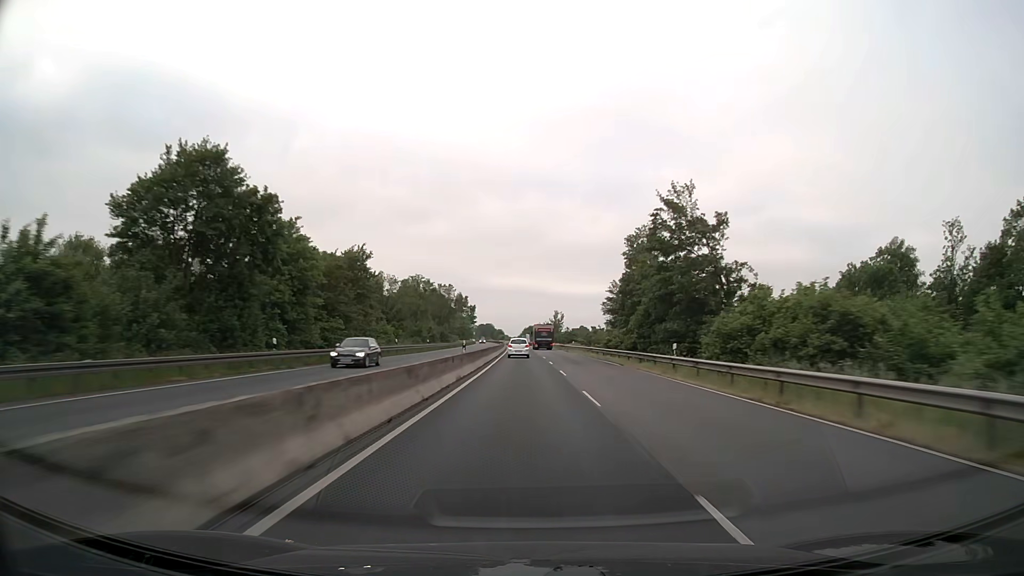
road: trunk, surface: asphalt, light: Day
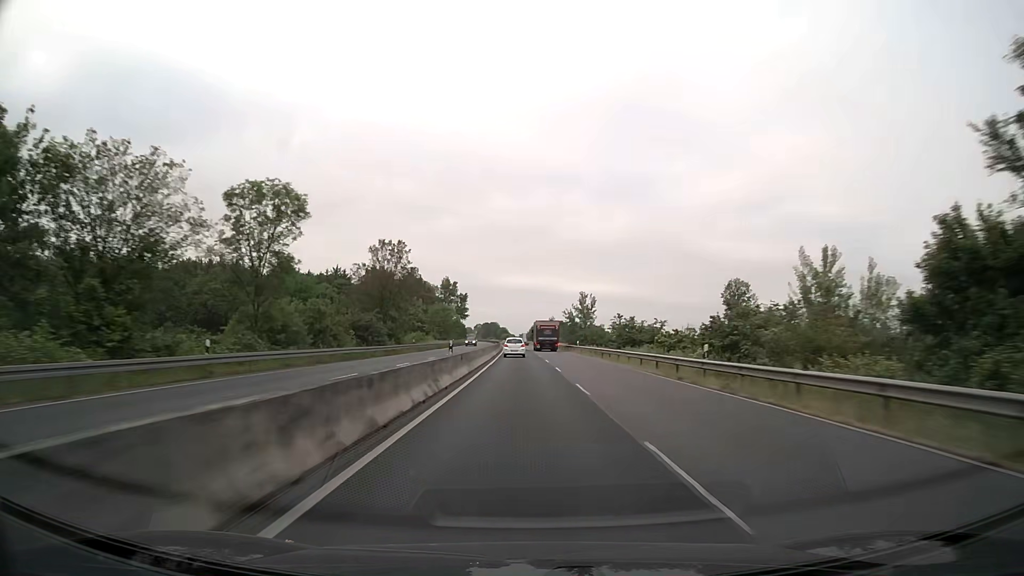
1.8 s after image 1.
(-0.4, +57.0) m; -1°
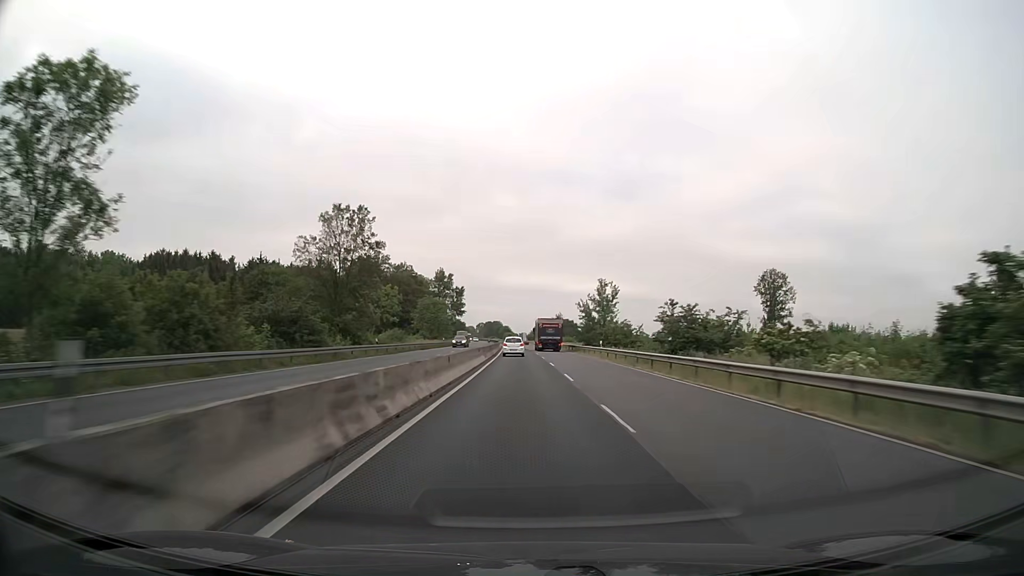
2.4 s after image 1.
(0.0, +19.0) m; 0°
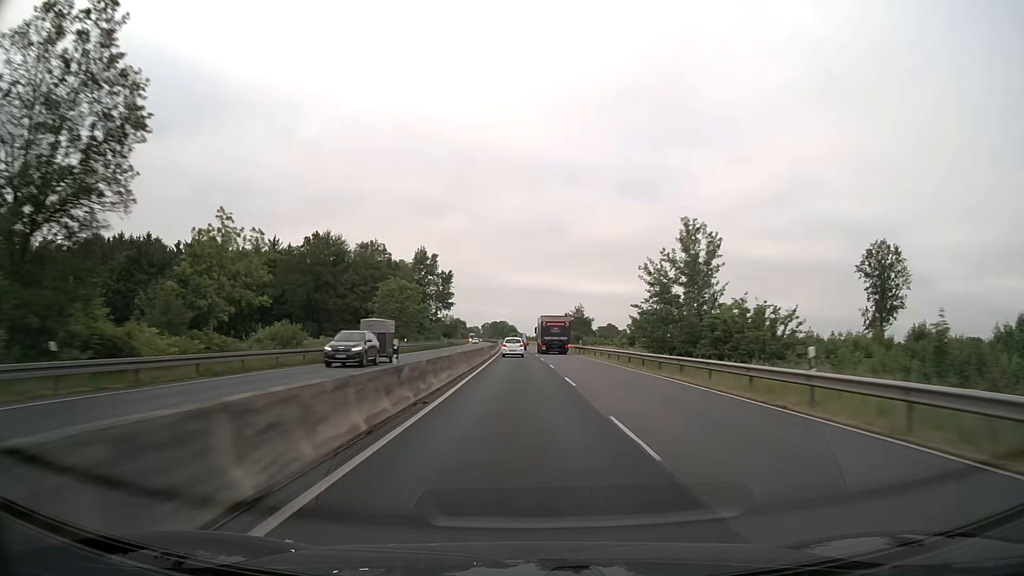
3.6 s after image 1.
(-0.3, +38.0) m; -1°
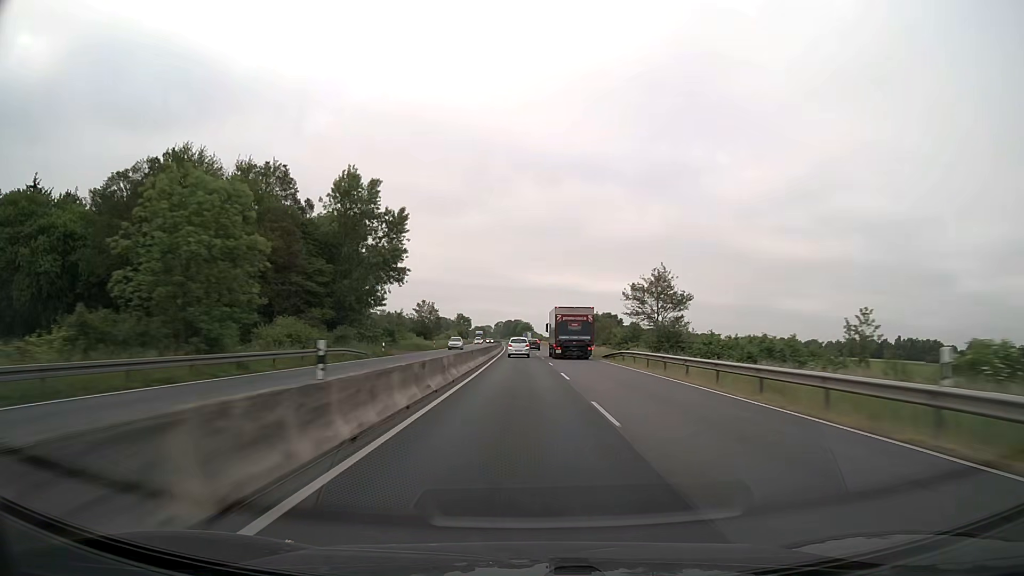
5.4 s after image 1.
(-0.6, +57.1) m; -1°
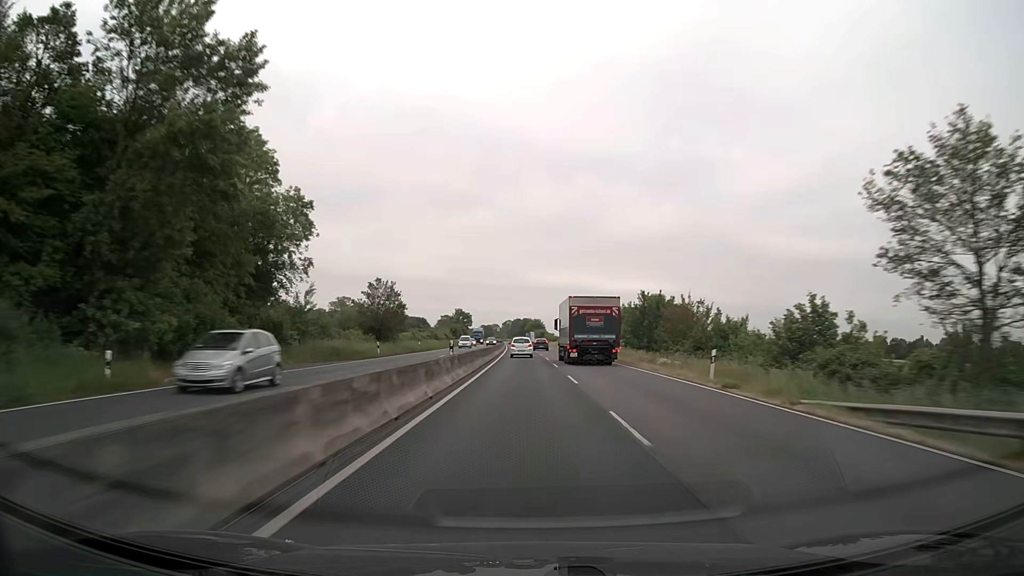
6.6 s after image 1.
(-0.3, +38.0) m; -1°
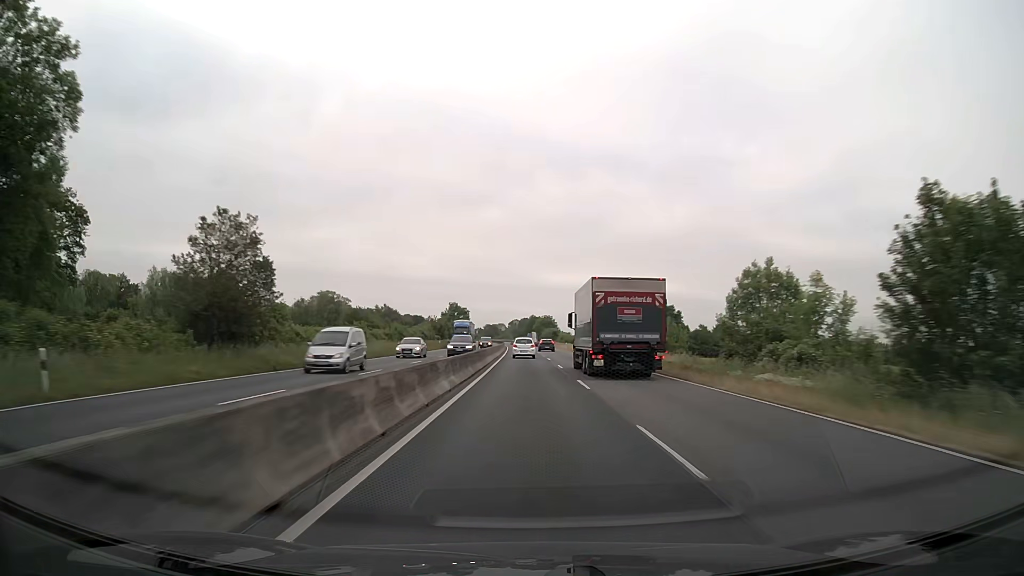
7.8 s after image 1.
(-0.3, +38.0) m; -1°
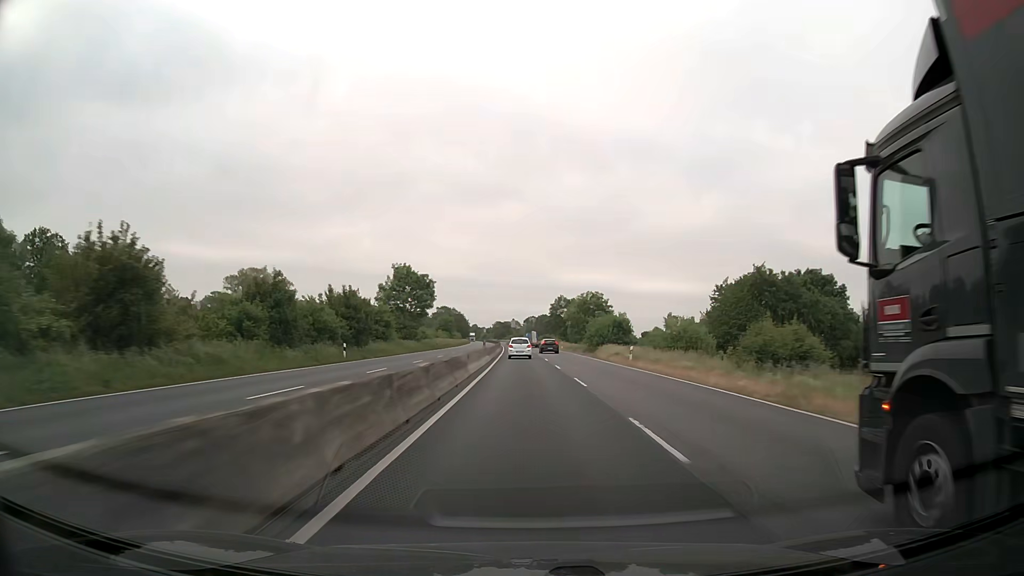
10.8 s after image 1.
(-1.4, +95.1) m; -1°
(0, +10) (0, +20) (0, +30) (0, +40) (0, +50) (-1, +60) (-1, +70) (-1, +80) (-1, +90) (-1, +100) m
